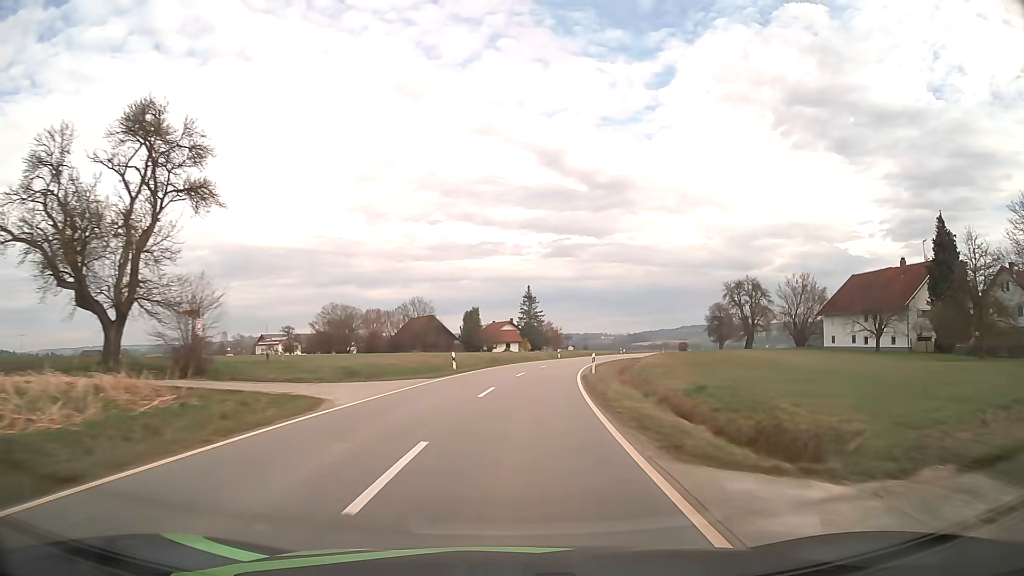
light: Day
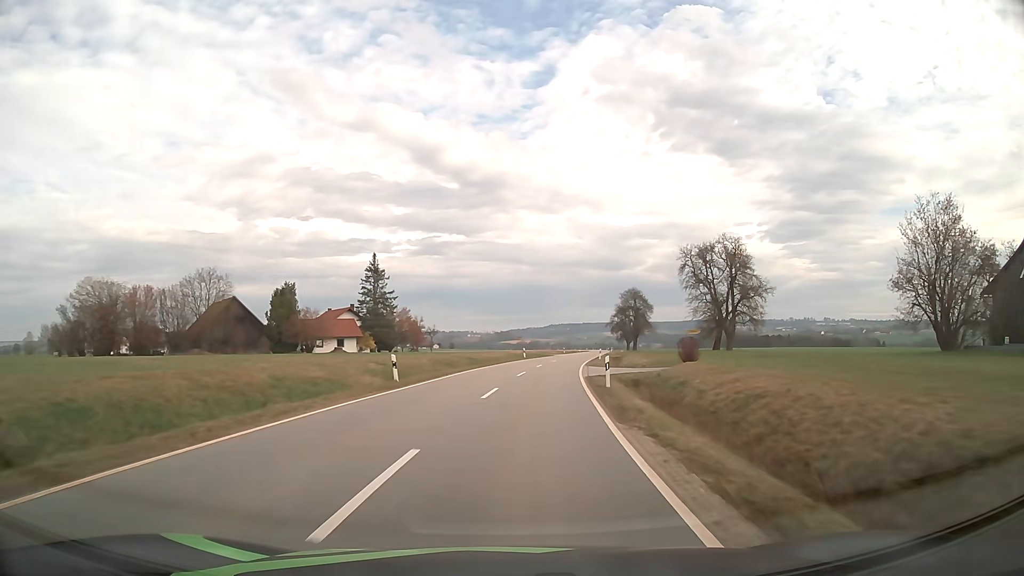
(+4.8, +49.4) m; +11°
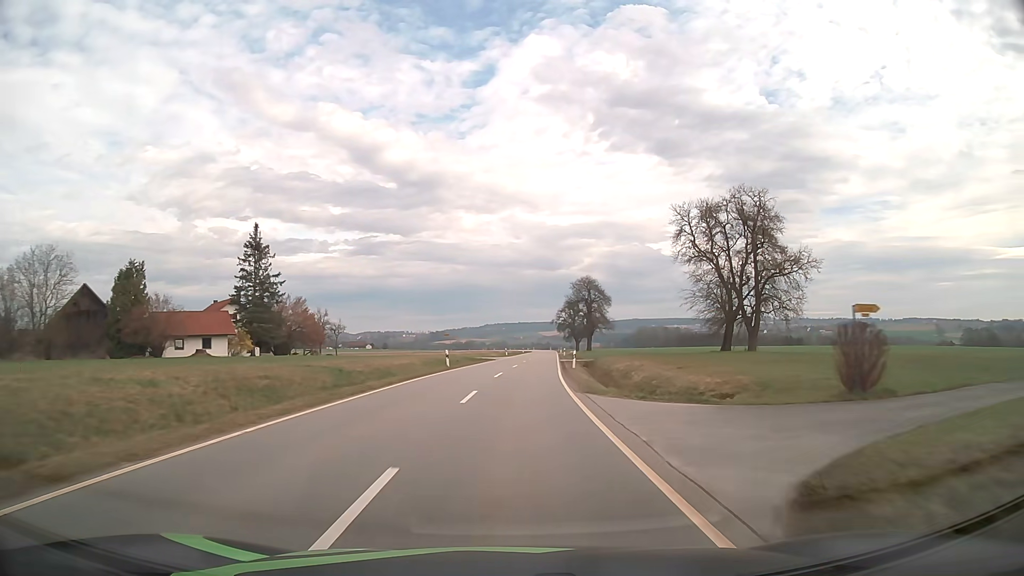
(+1.4, +25.6) m; +6°
(0, +10) (+1, +20) (+1, +30) (+2, +40) (+2, +50) (+3, +60) (+4, +70) (+5, +80) (+6, +90) (+6, +100) m
